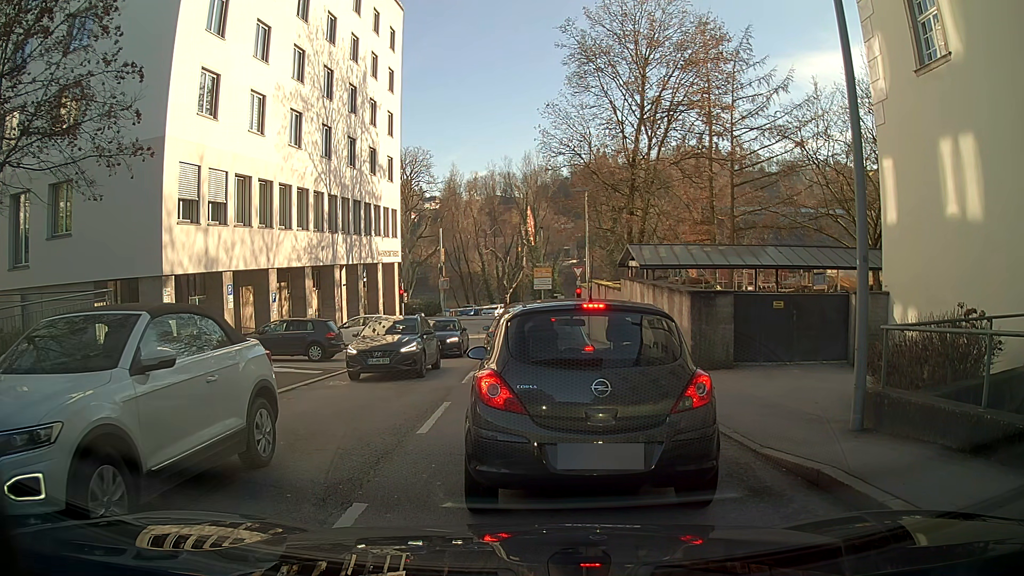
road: unclassified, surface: asphalt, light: Day
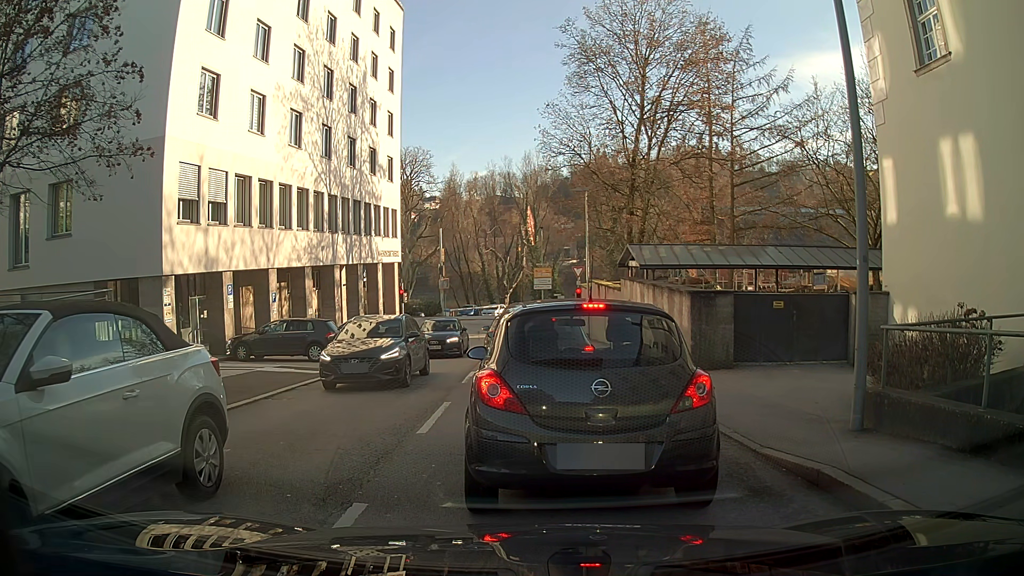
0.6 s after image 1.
(0.0, 0.0) m; 0°
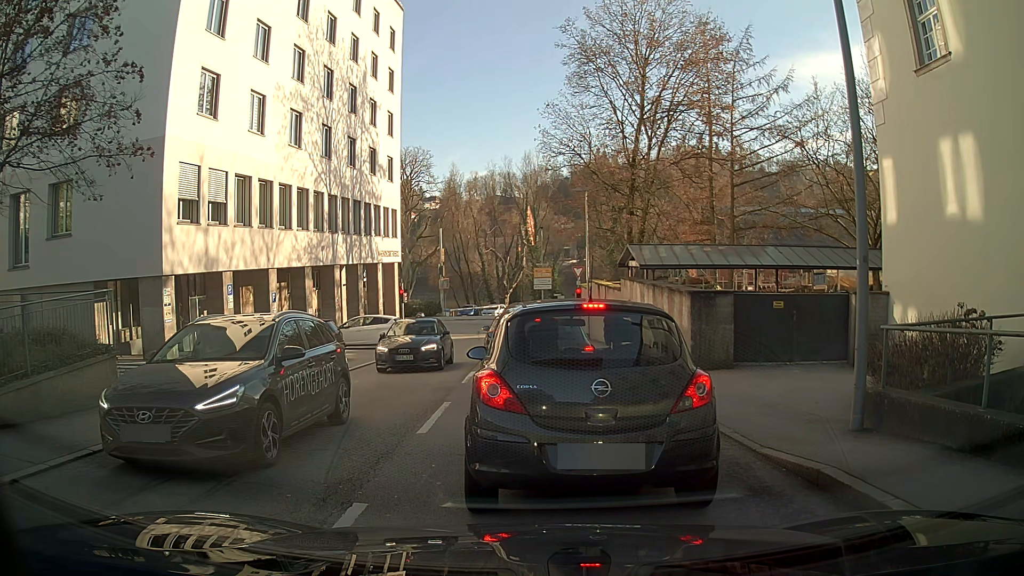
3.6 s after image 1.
(0.0, 0.0) m; 0°
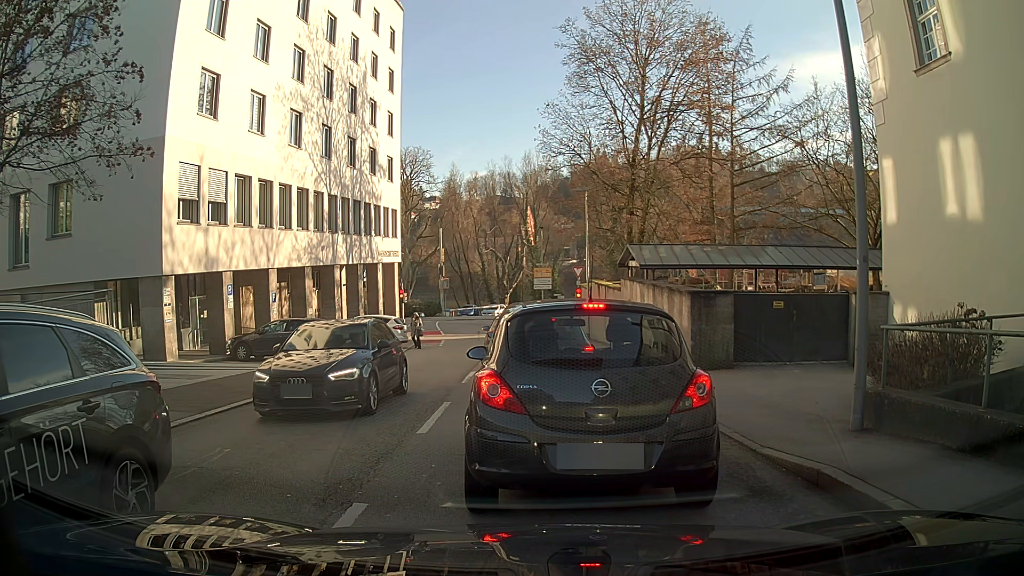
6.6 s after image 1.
(0.0, 0.0) m; 0°
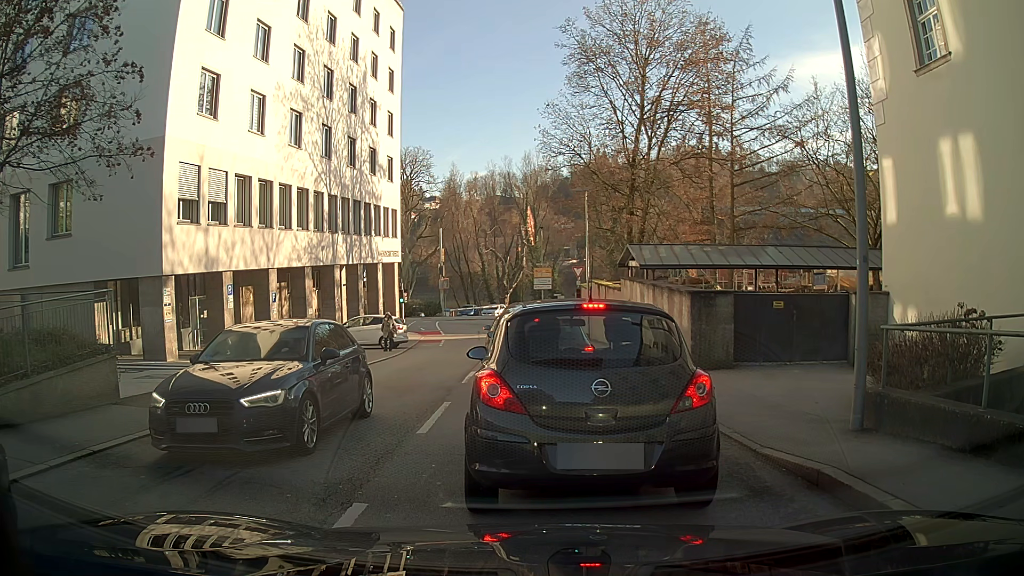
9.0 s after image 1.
(0.0, 0.0) m; 0°
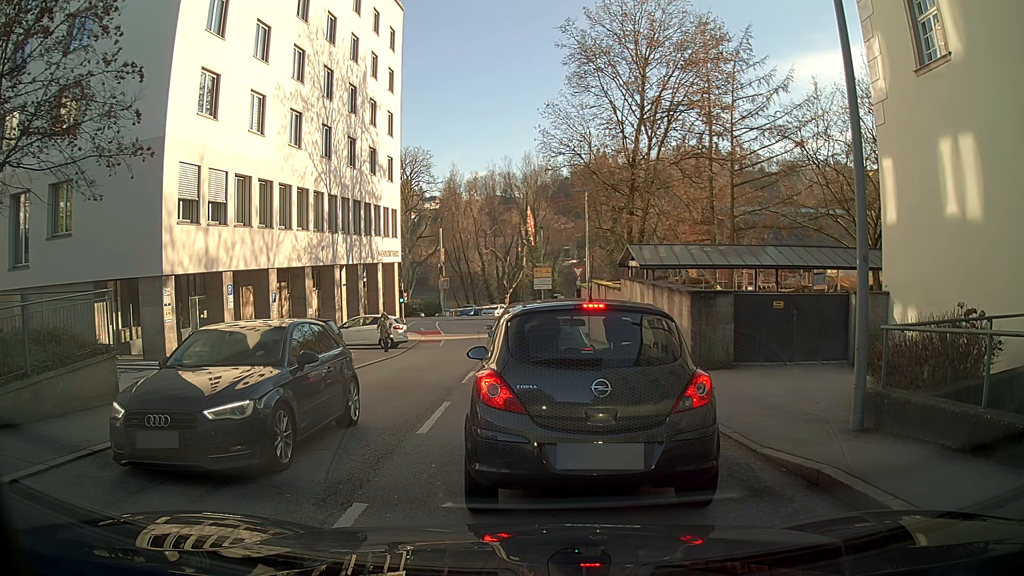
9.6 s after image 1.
(0.0, 0.0) m; 0°
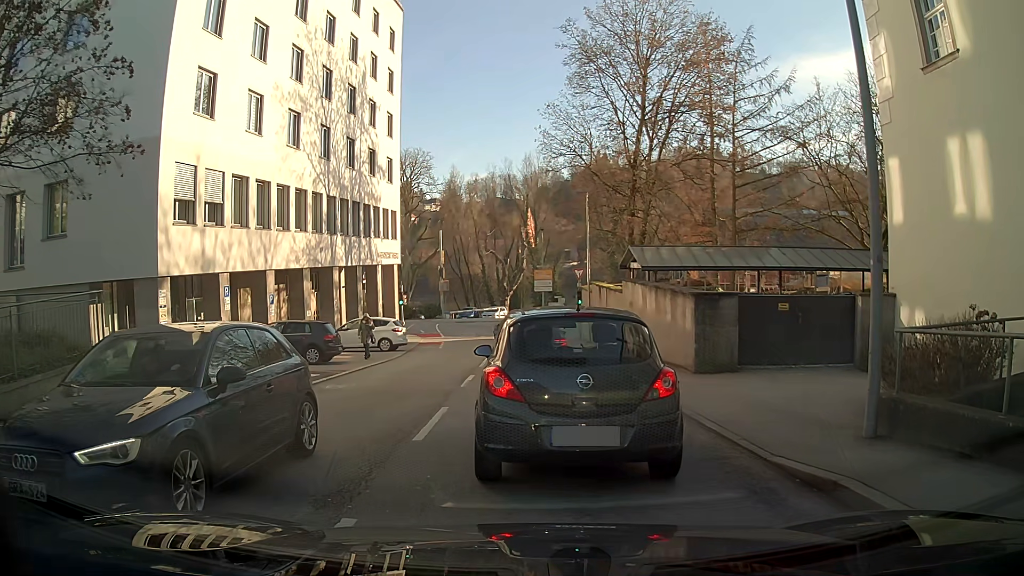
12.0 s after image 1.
(0.0, +0.3) m; 0°
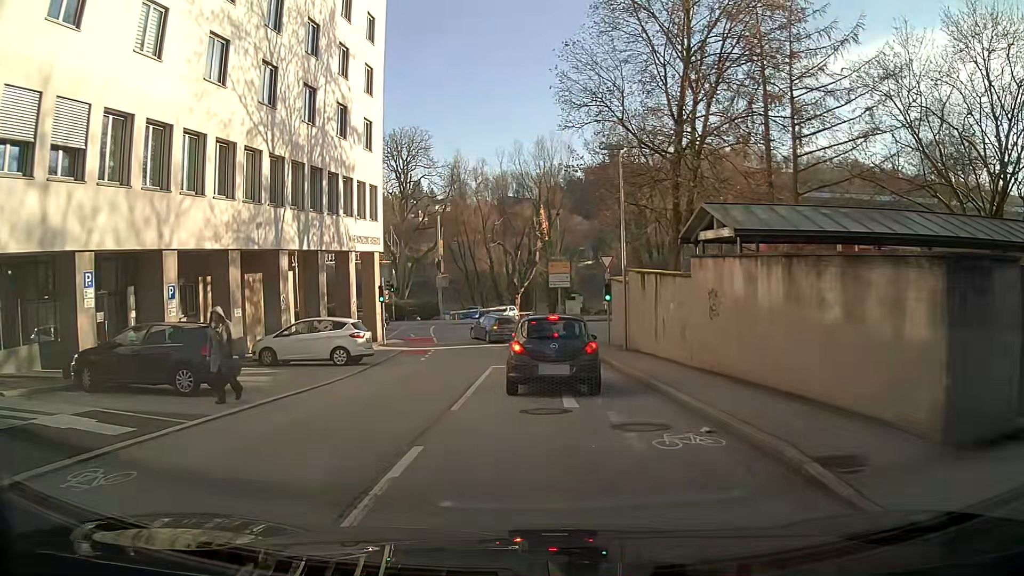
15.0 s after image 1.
(-0.5, +9.8) m; -3°
